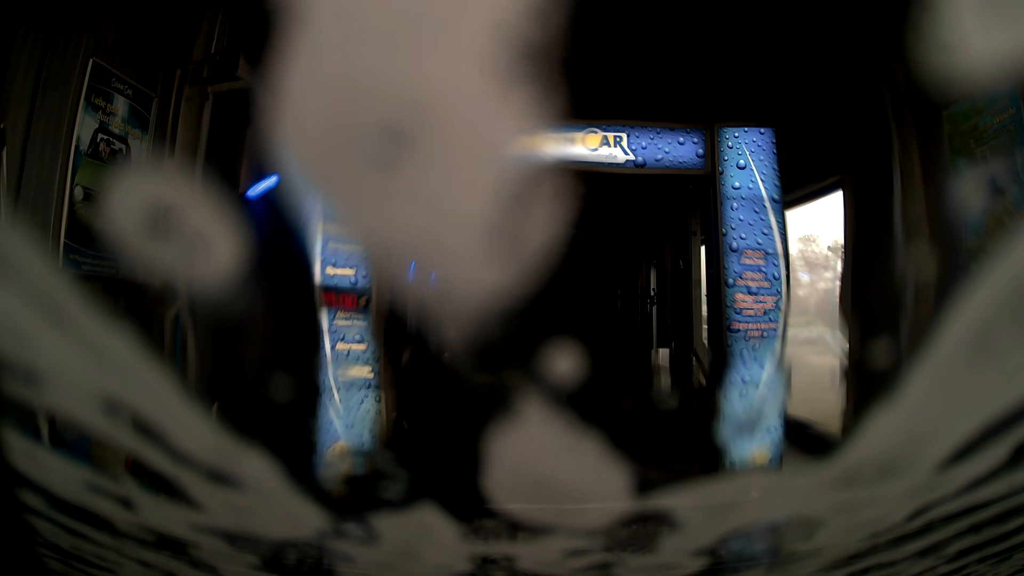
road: service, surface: asphalt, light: Day
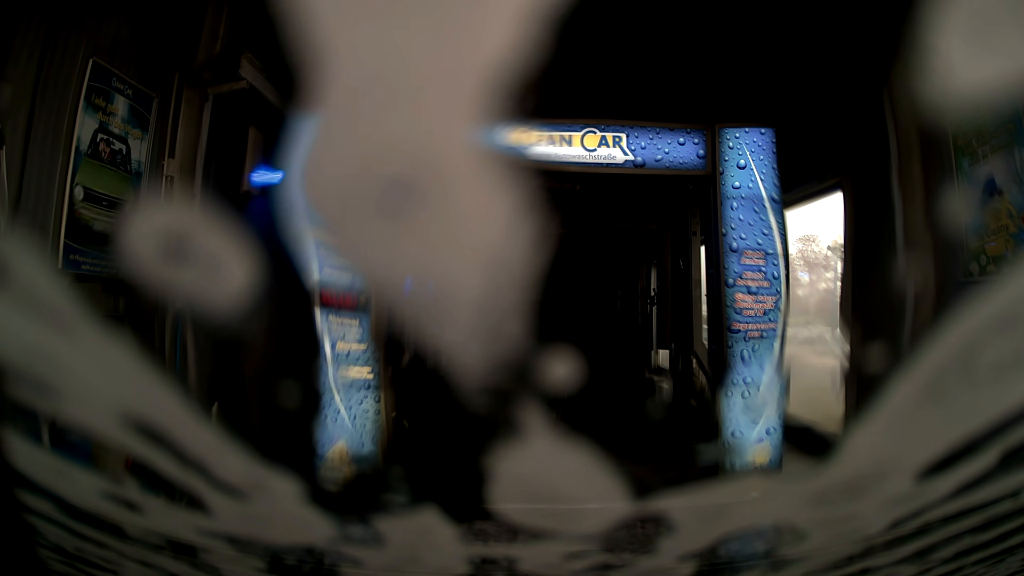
(0.0, 0.0) m; 0°
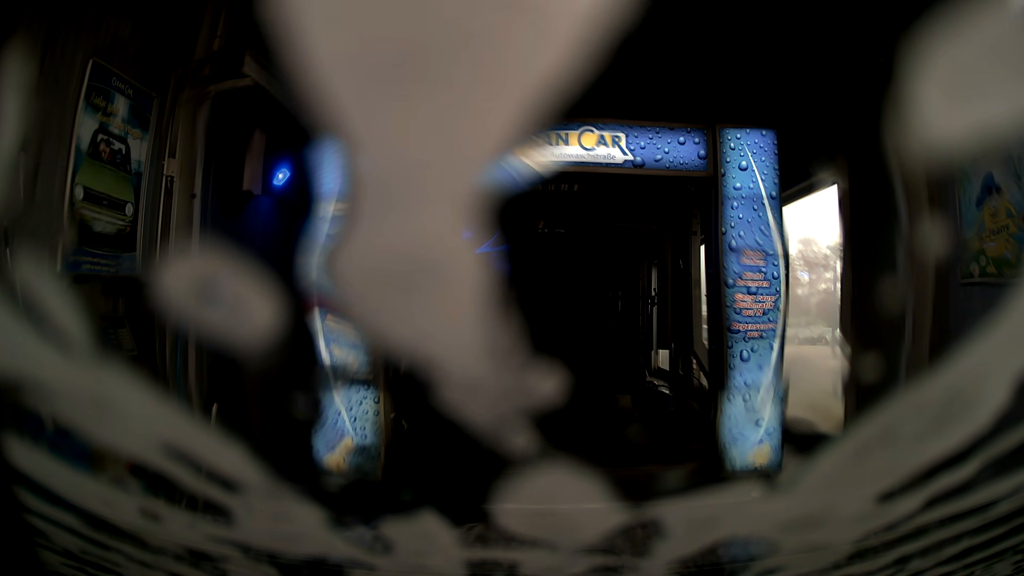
(0.0, 0.0) m; 0°
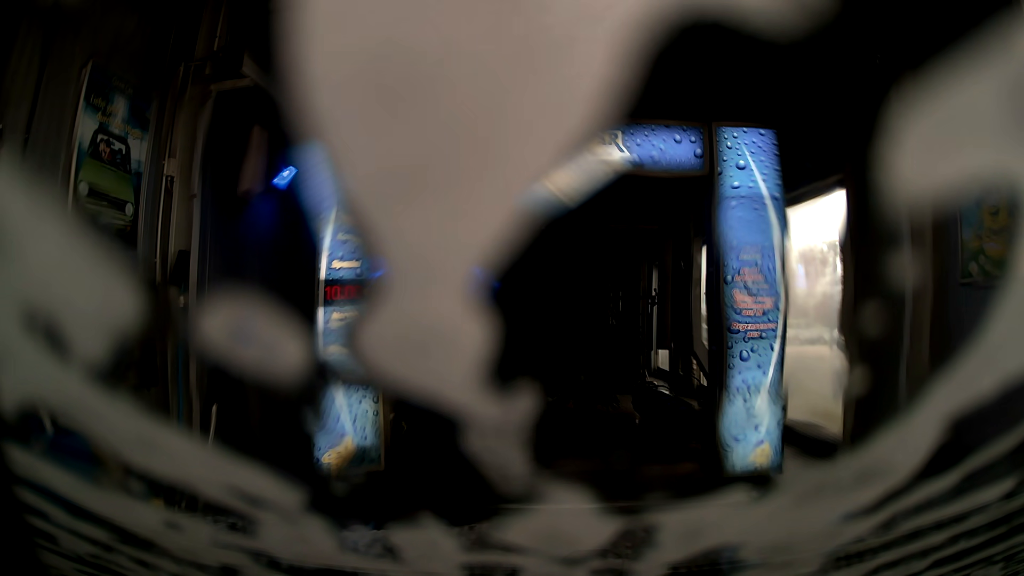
(0.0, 0.0) m; 0°
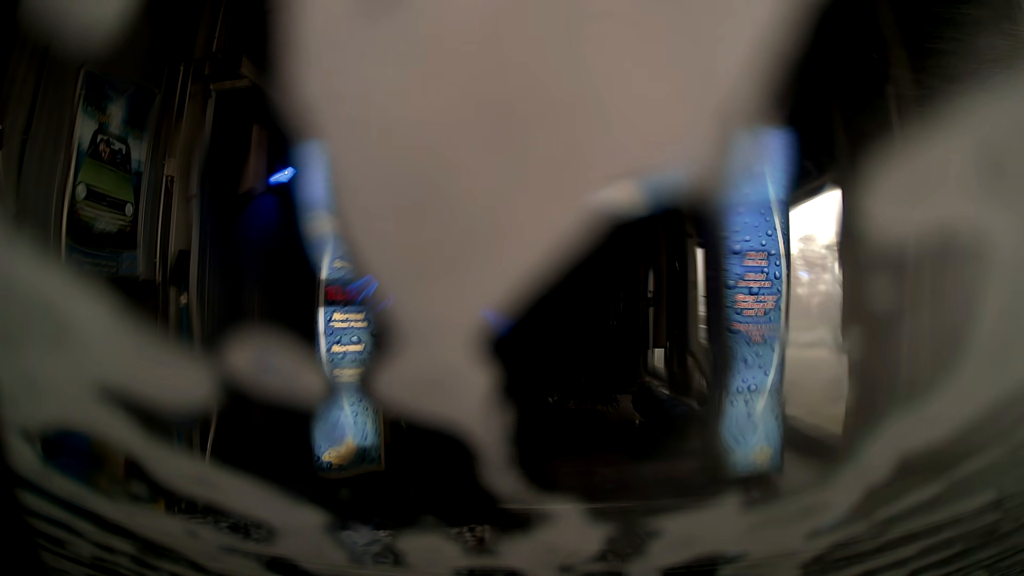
(0.0, 0.0) m; 0°
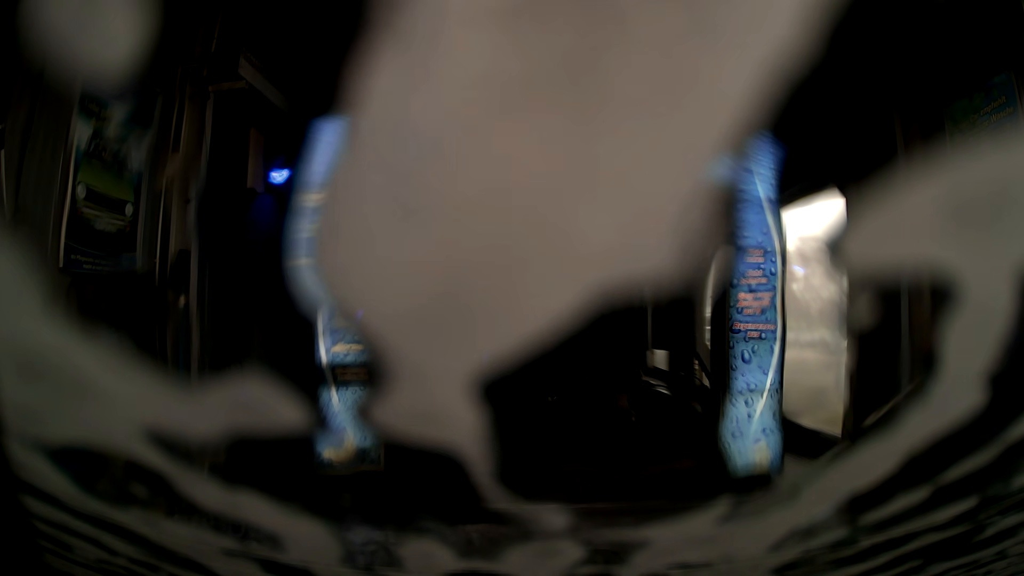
(0.0, 0.0) m; 0°
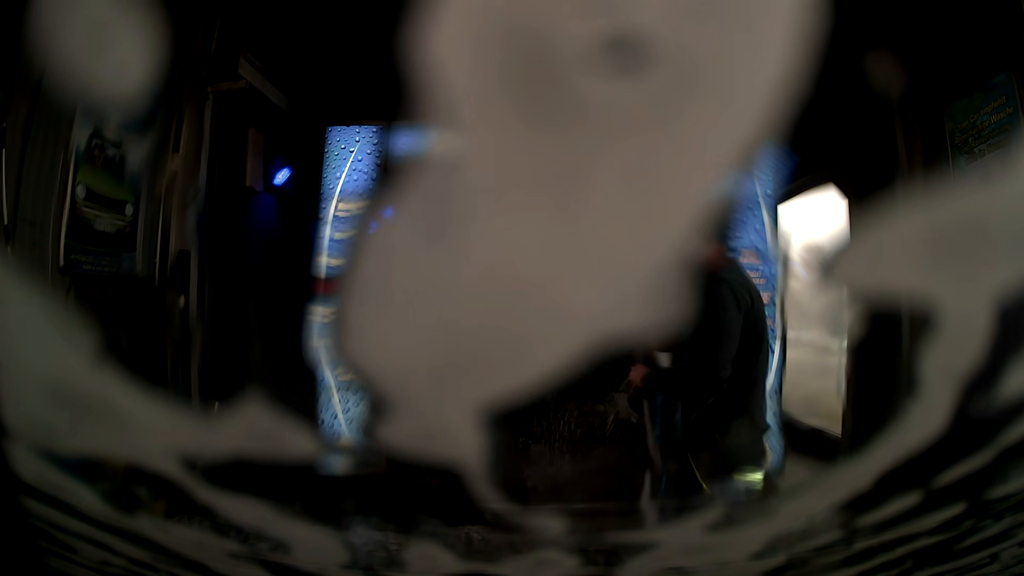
(0.0, 0.0) m; 0°
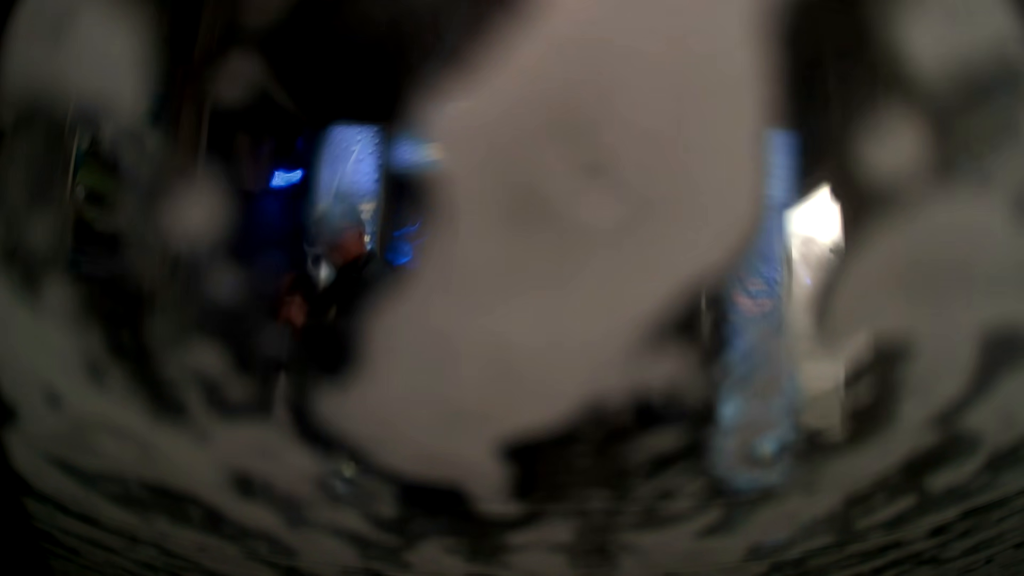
(0.0, 0.0) m; 0°
